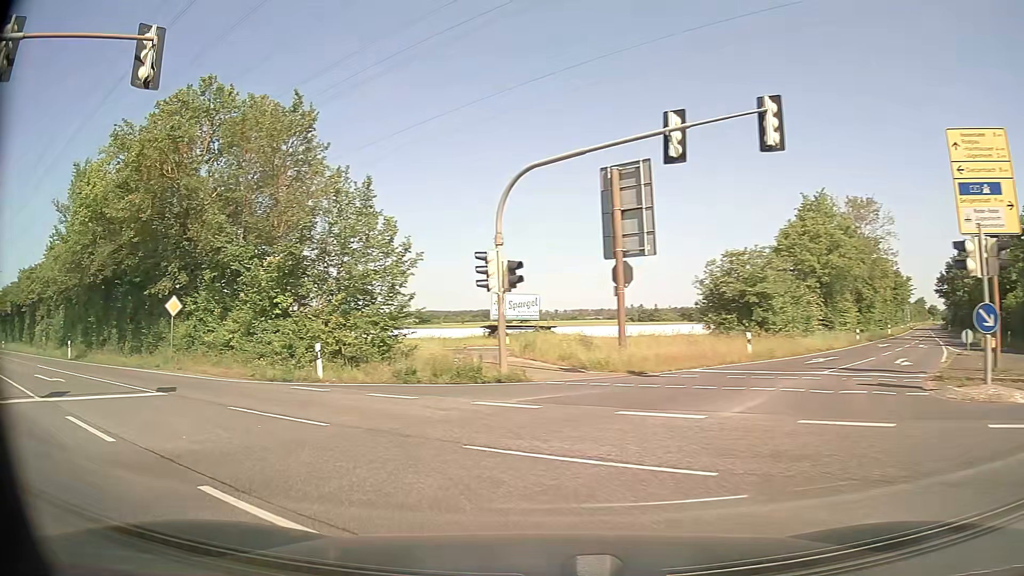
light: Day
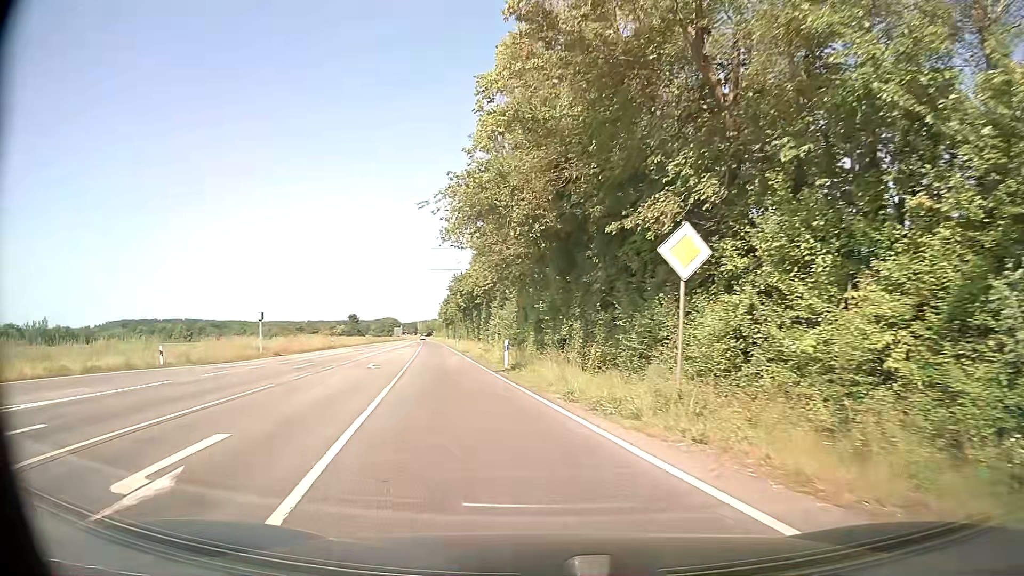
(-8.3, +16.0) m; -46°
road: secondary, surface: asphalt
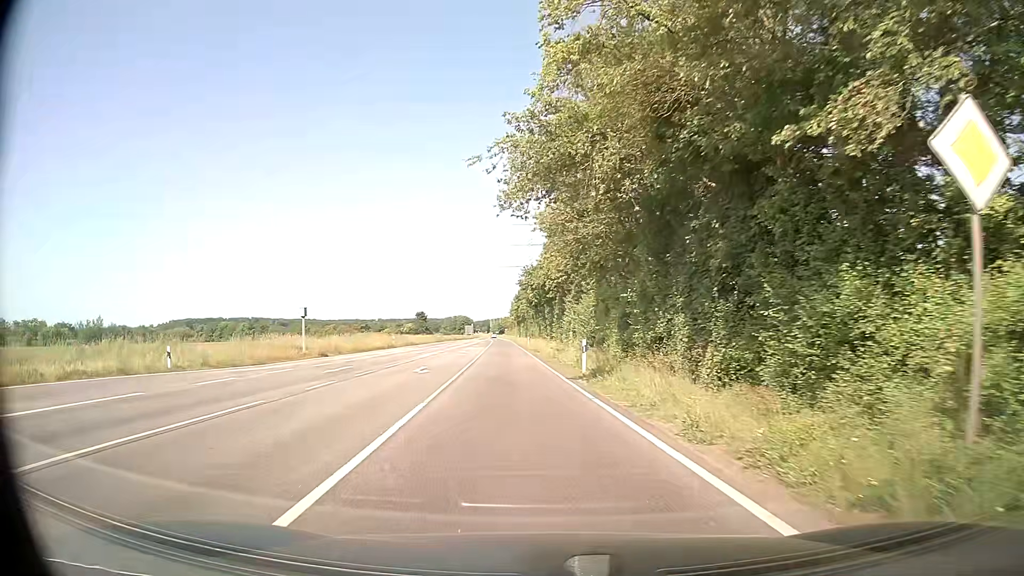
(-0.3, +5.6) m; -6°
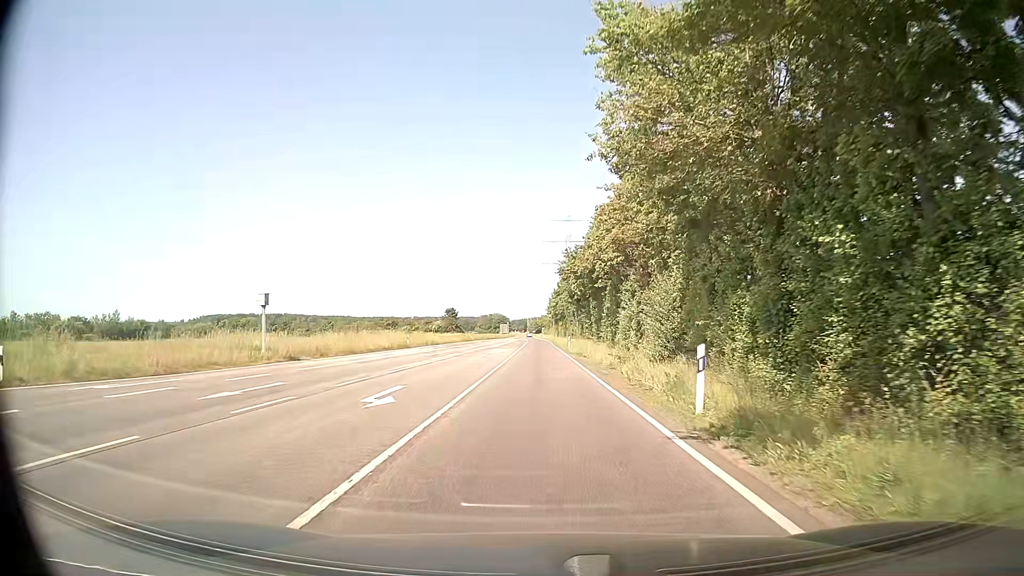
(-0.6, +12.3) m; -3°
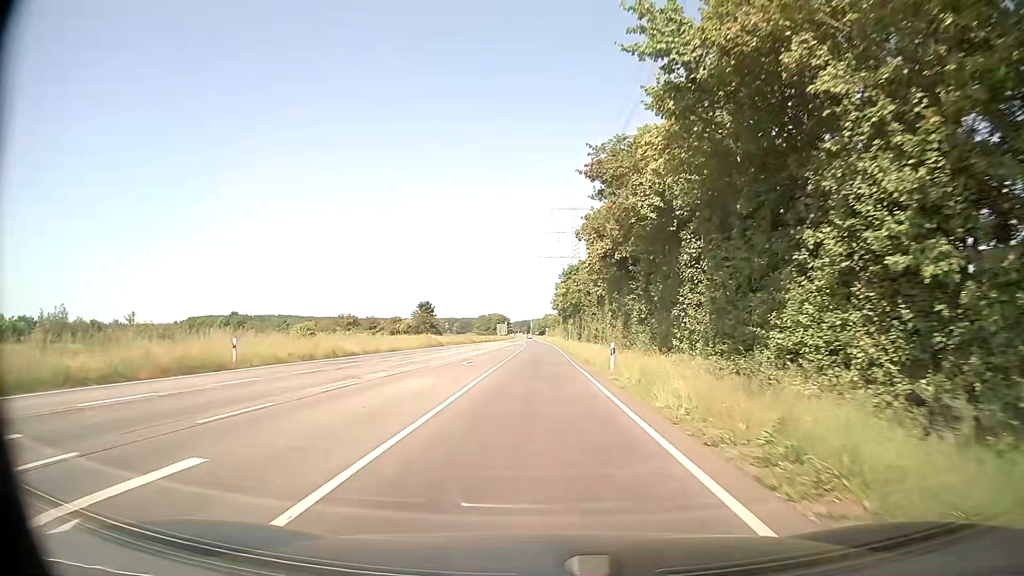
(-0.2, +37.7) m; 0°
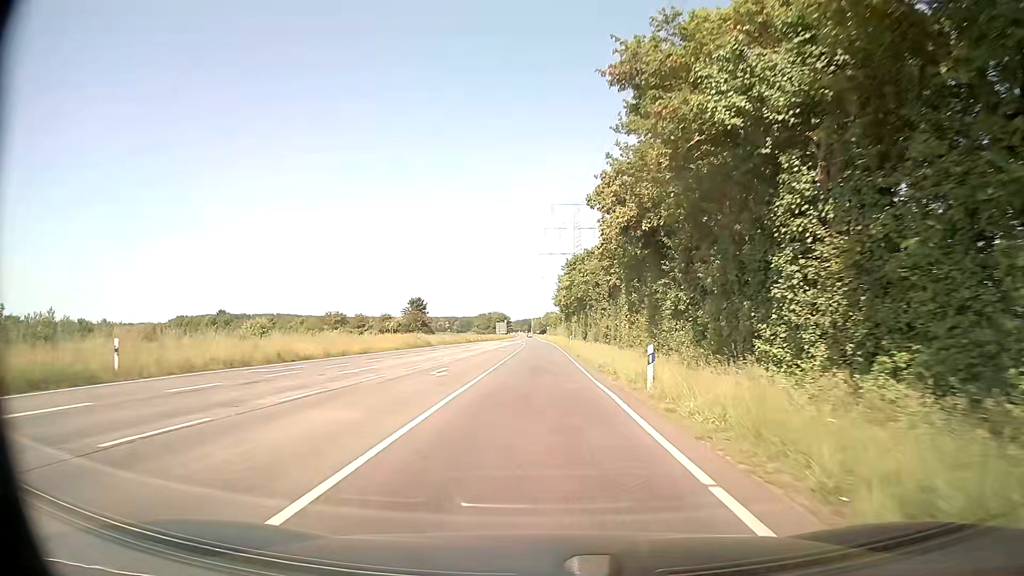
(0.0, +8.7) m; 0°
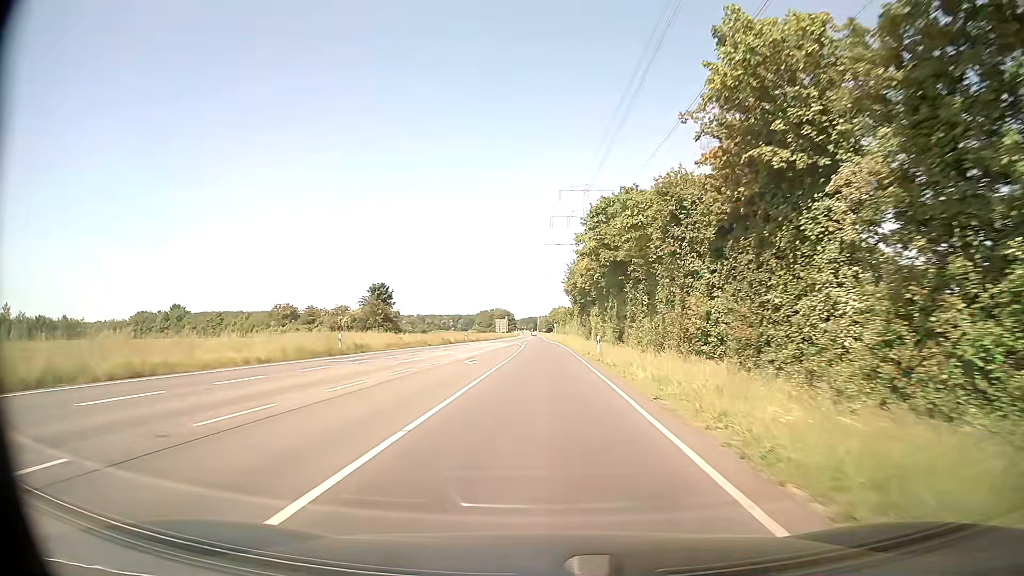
(0.0, +28.2) m; 0°
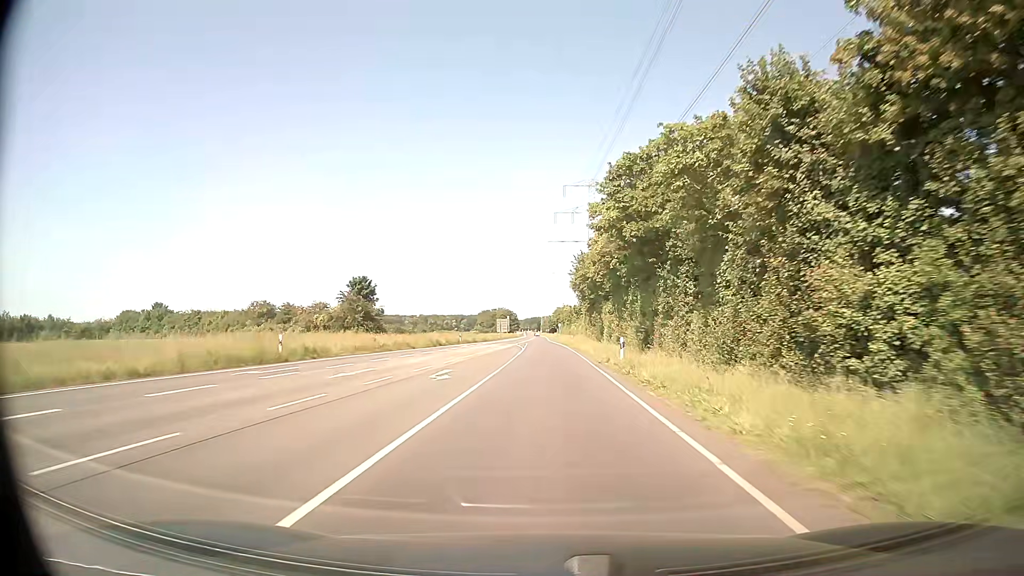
(0.0, +9.9) m; -1°
(0, +10) (0, +20) (0, +30) (0, +40) (0, +50) (0, +60) (0, +70) (0, +80) (0, +90) (0, +100) m
